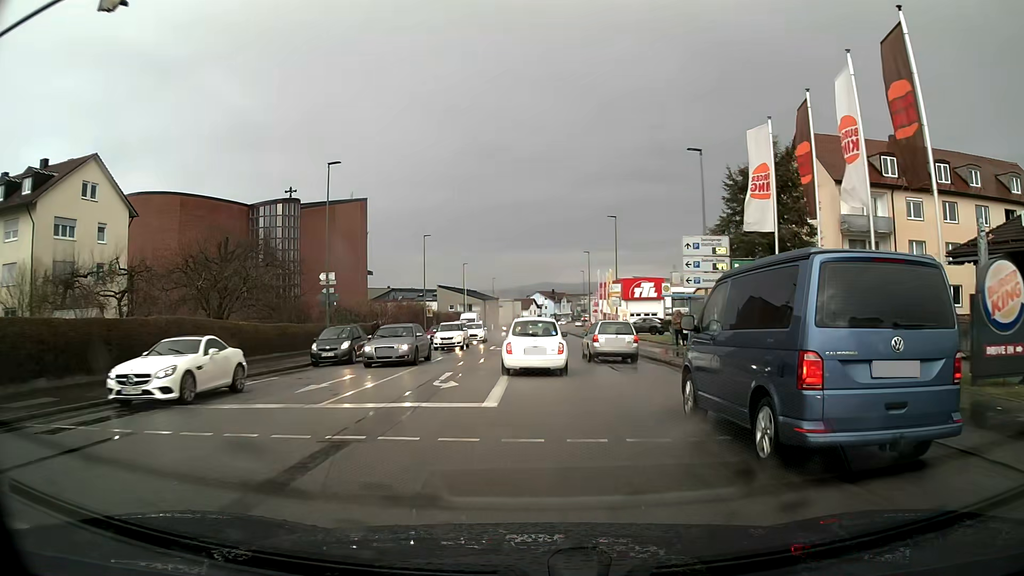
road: tertiary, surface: asphalt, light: Day
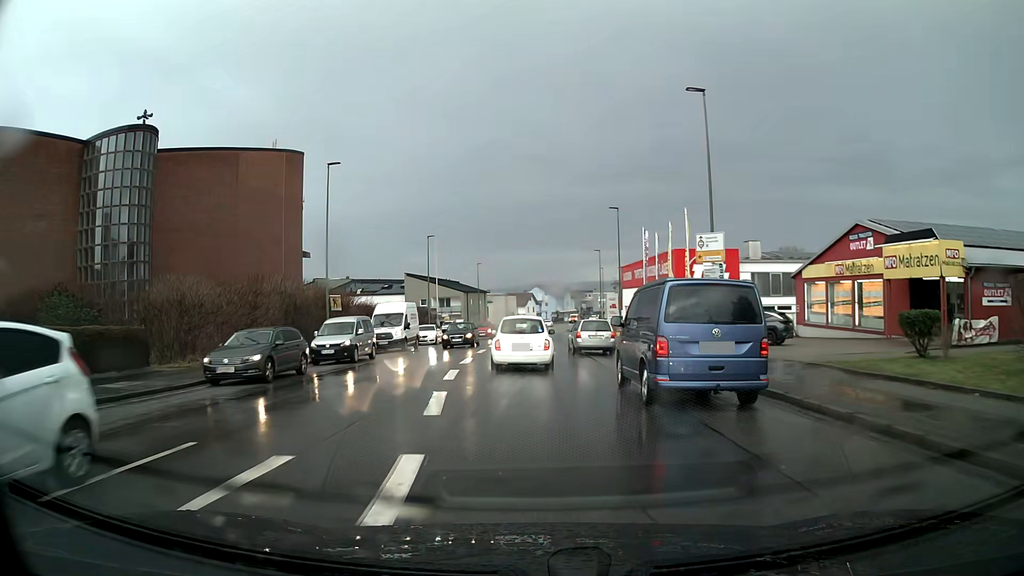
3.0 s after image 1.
(+0.1, +32.4) m; 0°
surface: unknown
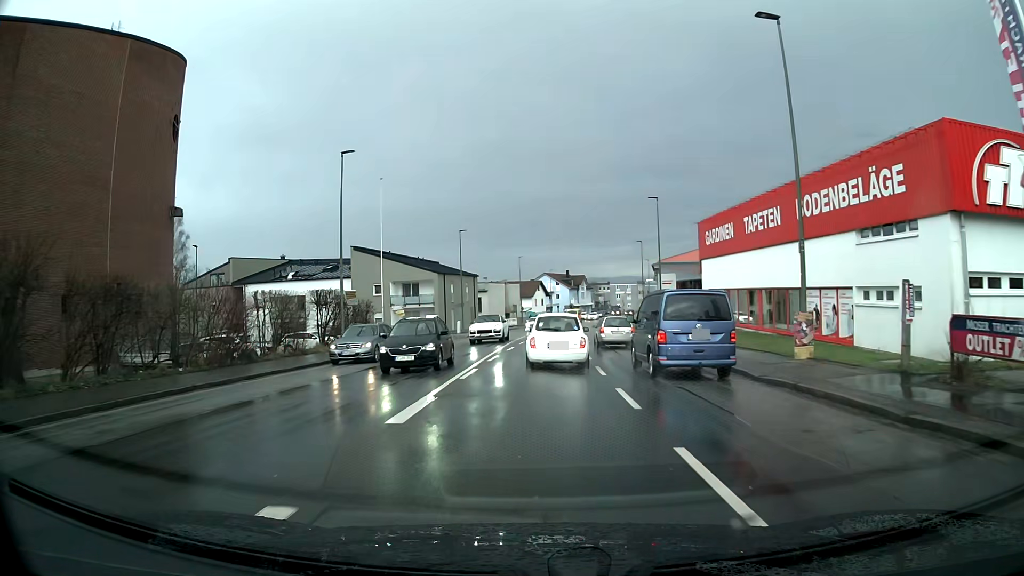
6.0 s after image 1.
(-0.3, +34.9) m; 0°
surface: asphalt
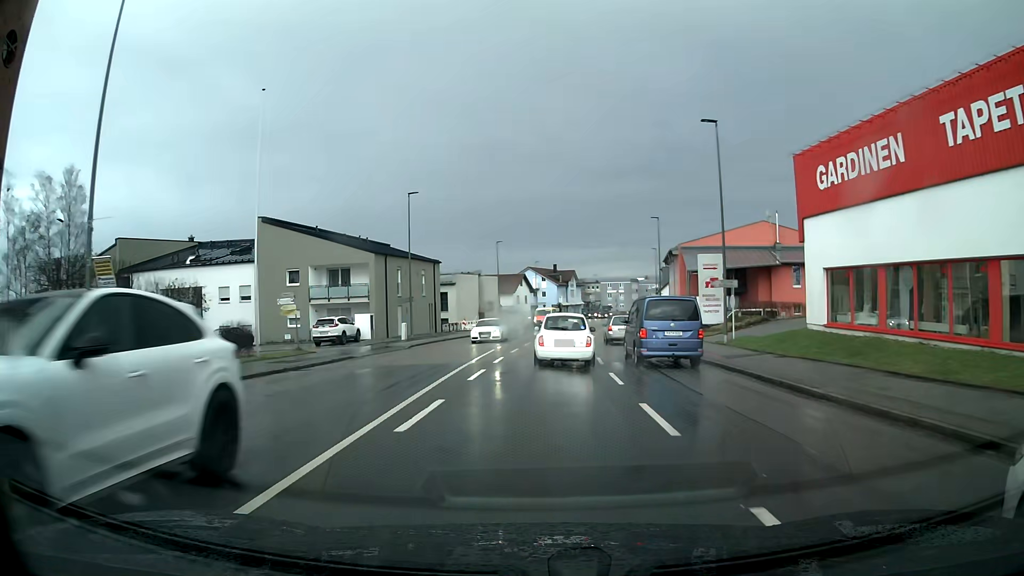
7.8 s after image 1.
(+0.3, +20.7) m; +2°
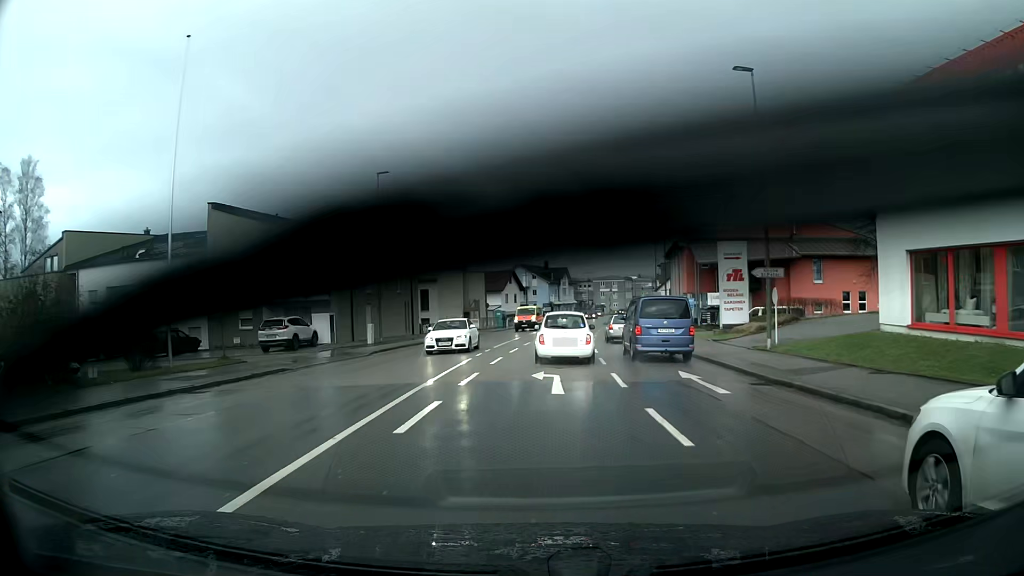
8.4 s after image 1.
(0.0, +6.8) m; +1°
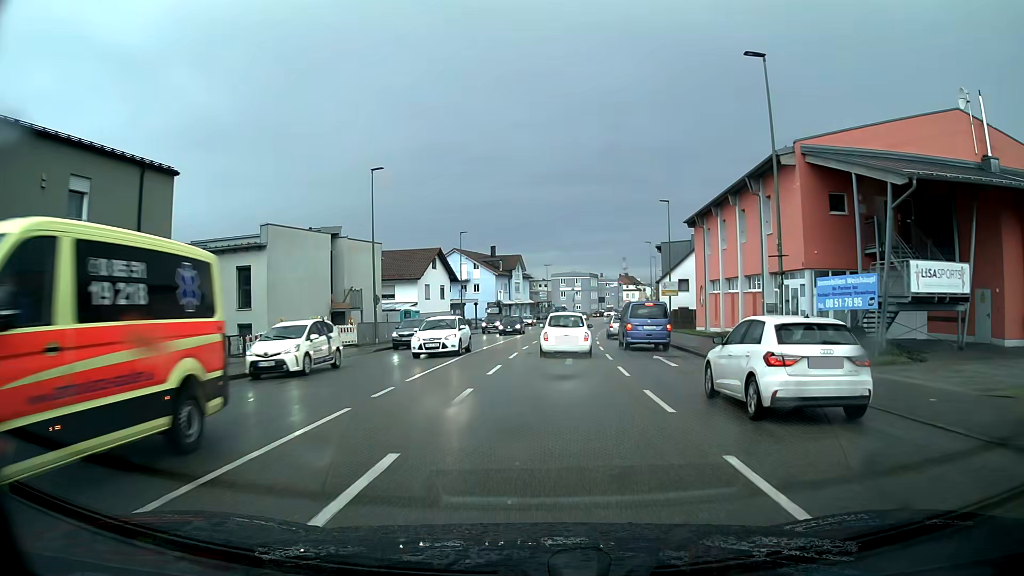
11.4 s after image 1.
(+1.0, +34.0) m; +4°
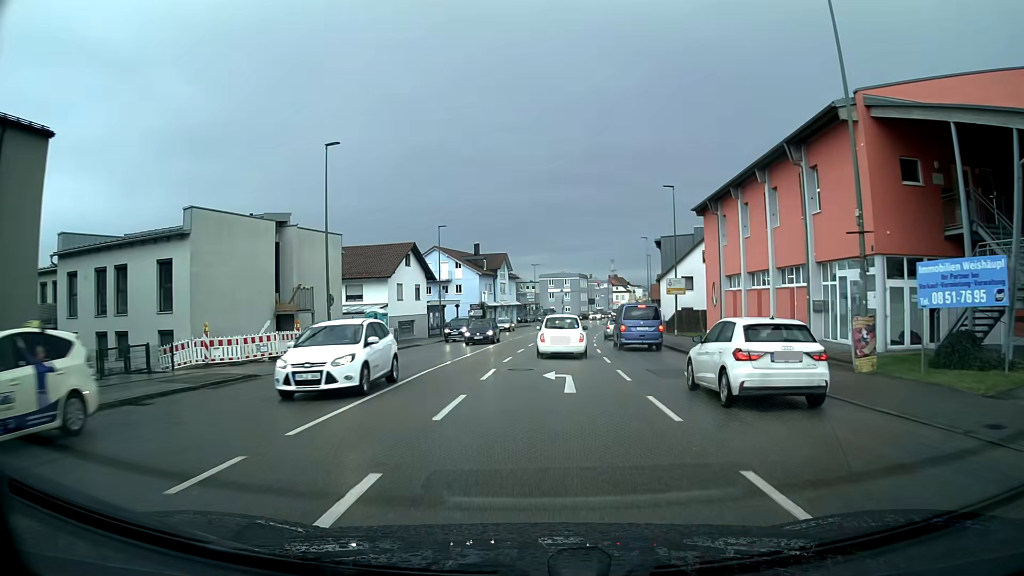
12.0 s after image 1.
(+0.1, +6.7) m; +1°
(0, +10) (0, +20) (+1, +30) (+2, +40) (+3, +50) (+4, +60) (+5, +70) (+7, +80) (+8, +90) (+9, +99) m
